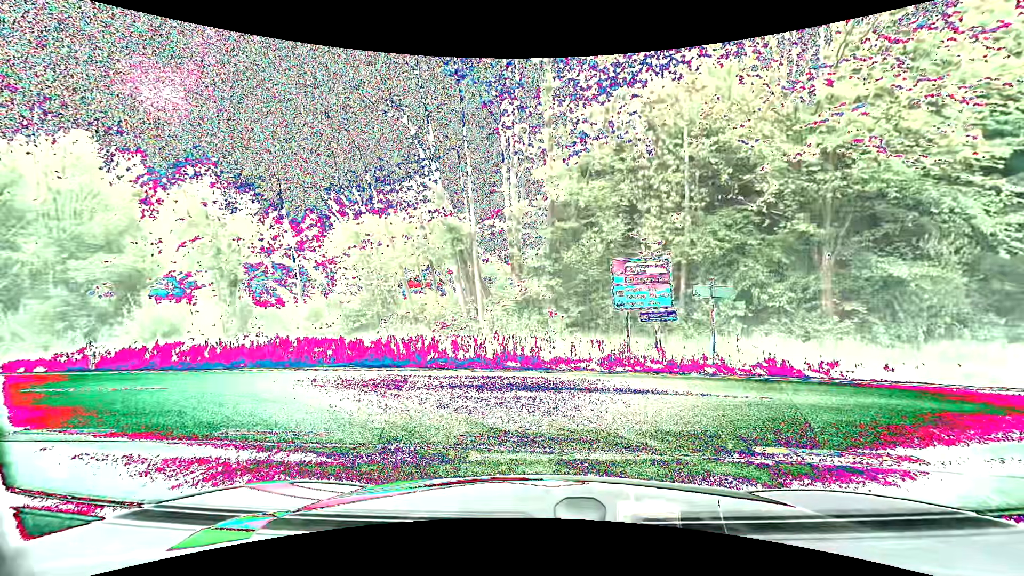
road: tertiary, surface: asphalt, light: Day
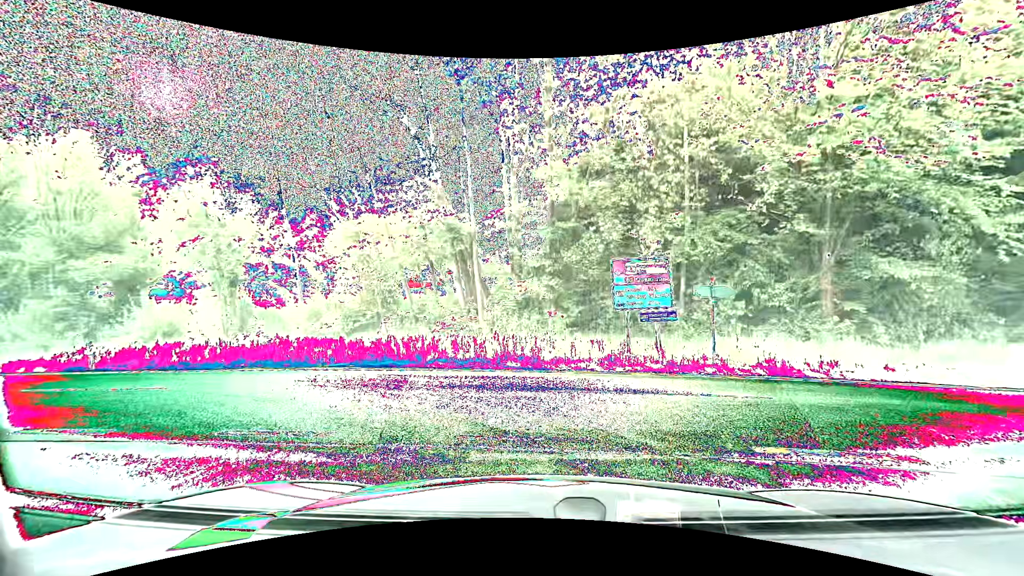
(0.0, 0.0) m; 0°
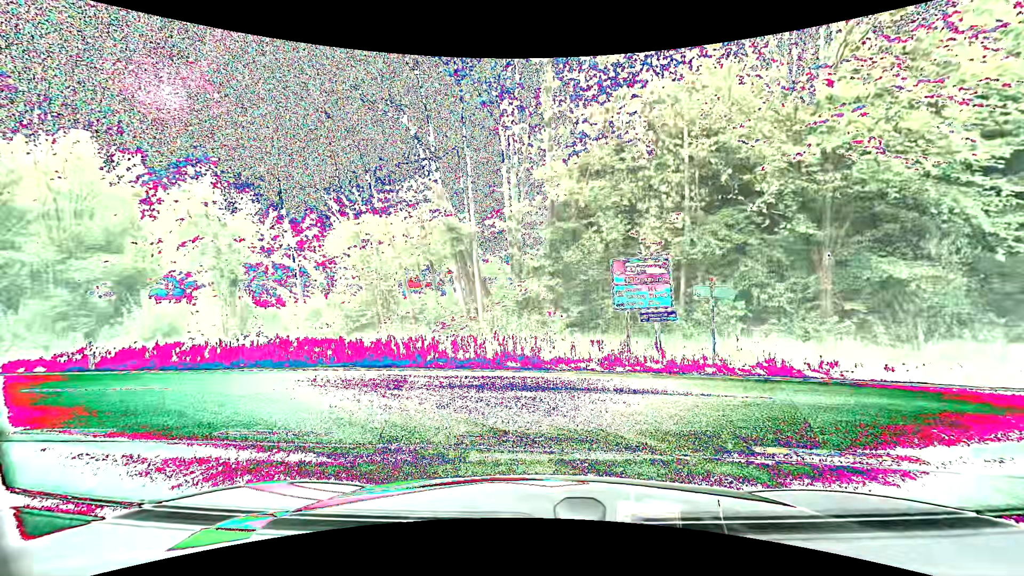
(0.0, 0.0) m; 0°
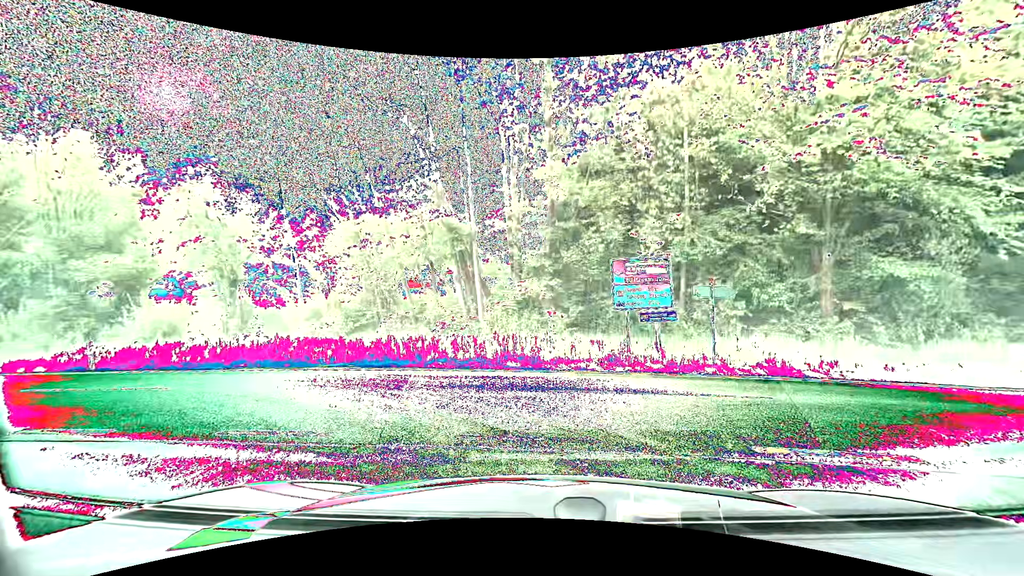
(0.0, 0.0) m; 0°
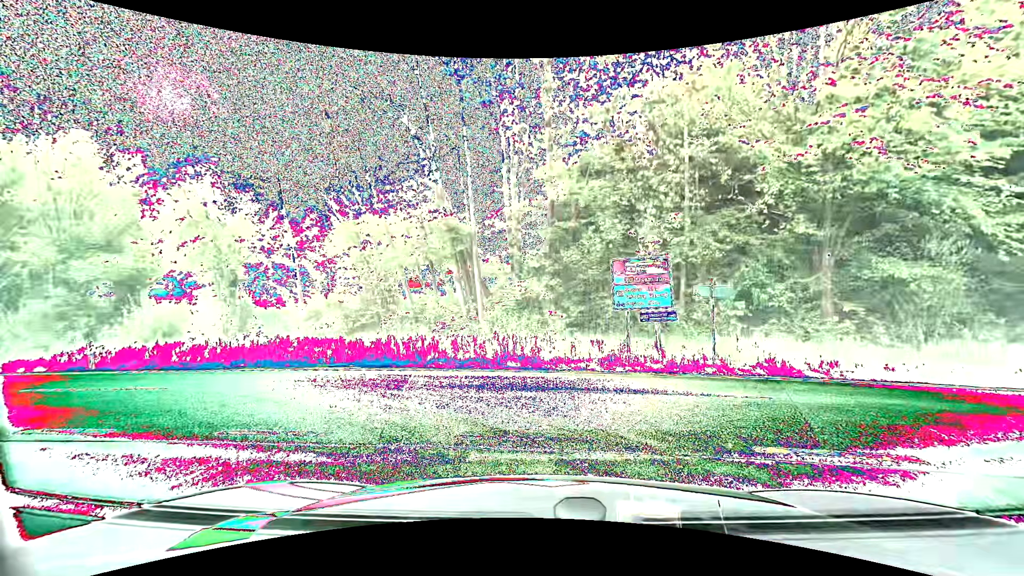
(0.0, 0.0) m; 0°
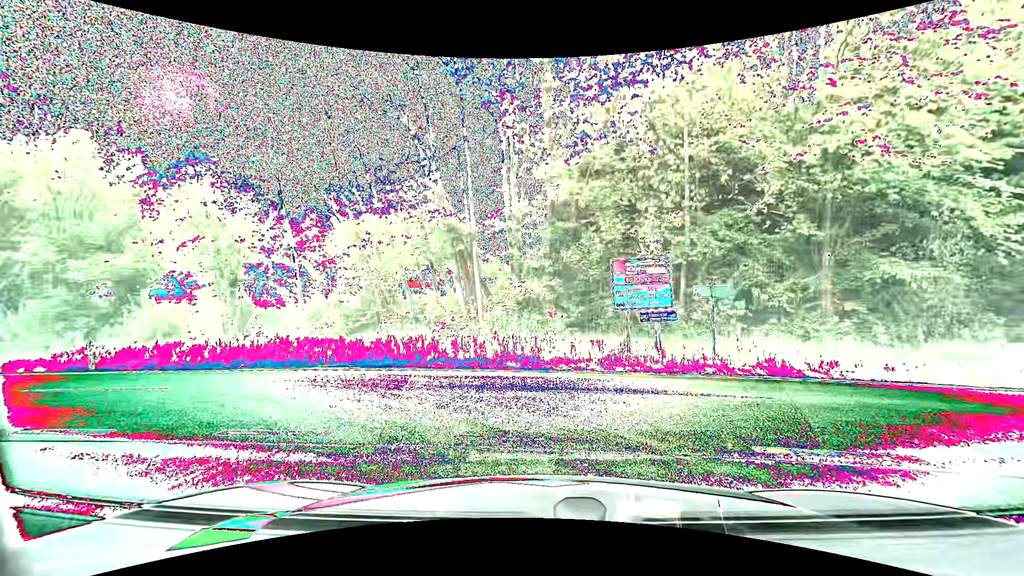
(0.0, 0.0) m; 0°
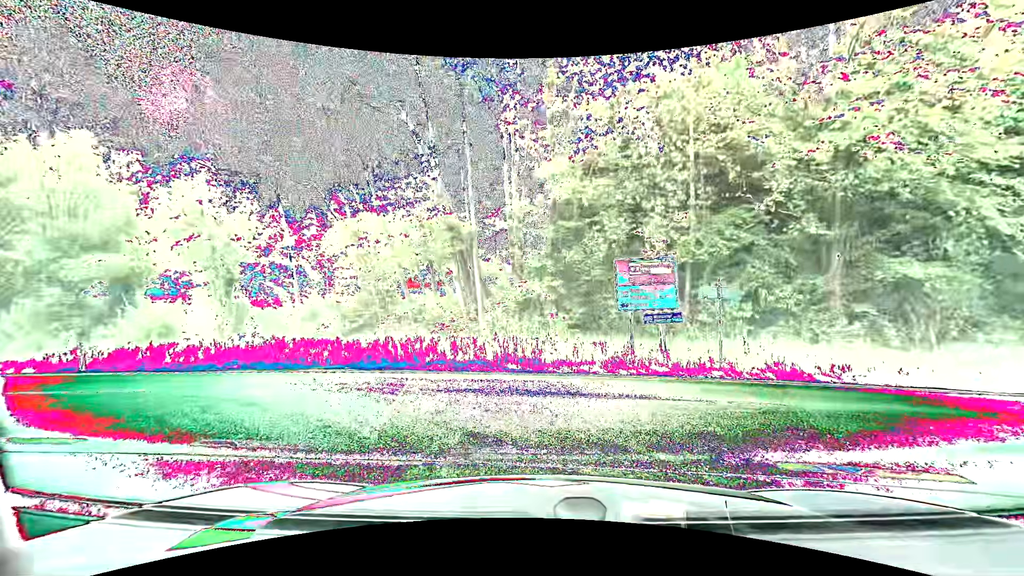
(0.0, +0.4) m; 0°
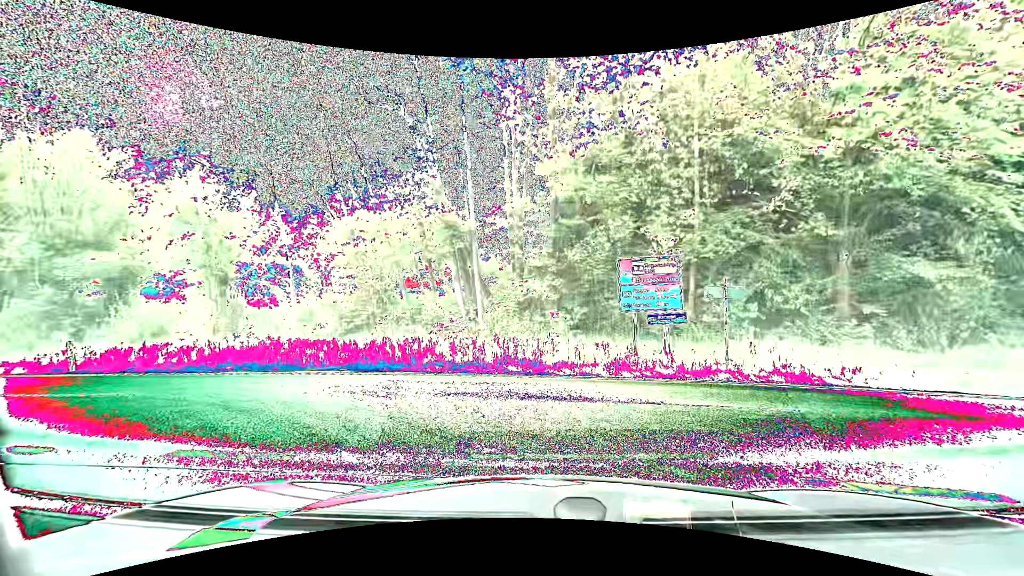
(0.0, +0.5) m; 0°
(-3, +9) (-12, +14) (-22, +15) (-32, +16) (-42, +17) (-52, +18) (-62, +18) (-72, +19) (-82, +20) (-92, +21) m
